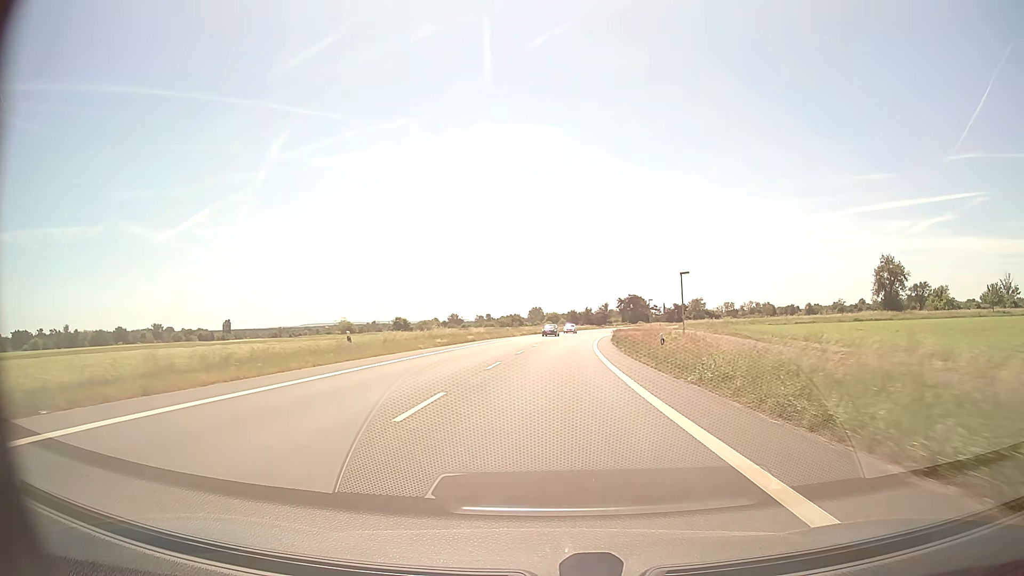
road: primary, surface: asphalt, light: Day
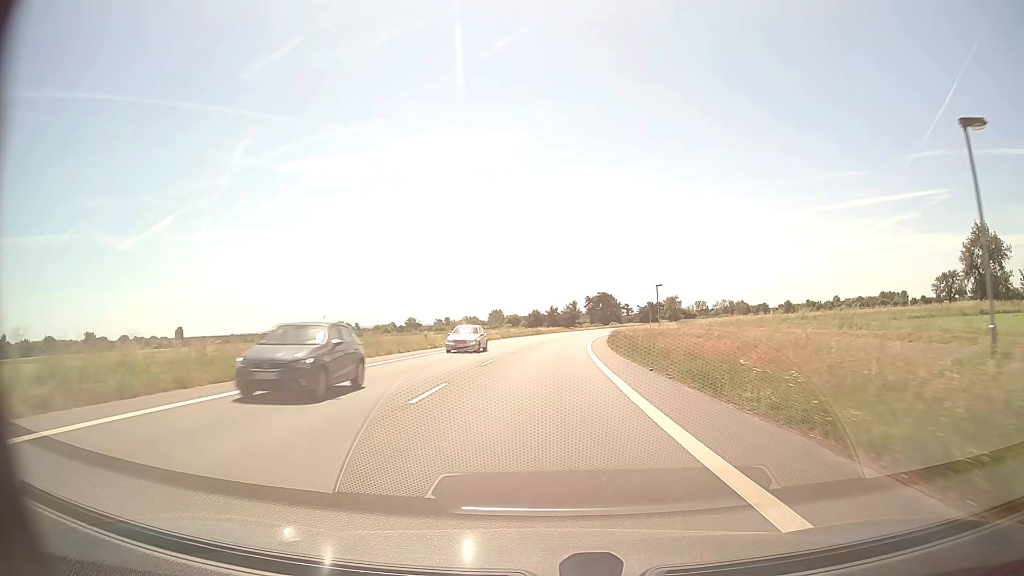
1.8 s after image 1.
(+1.0, +33.5) m; +3°
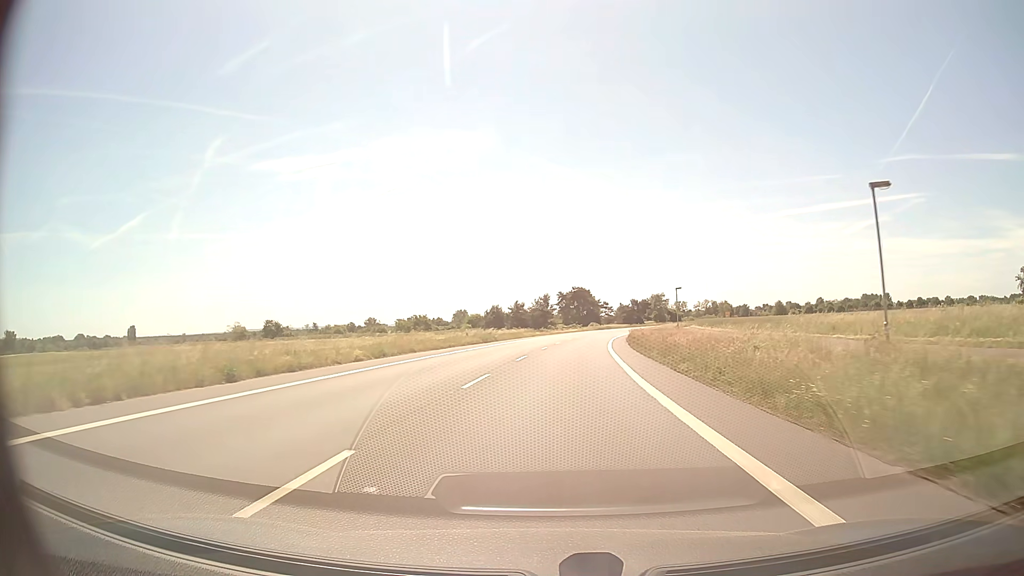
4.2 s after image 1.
(+1.0, +44.7) m; +3°
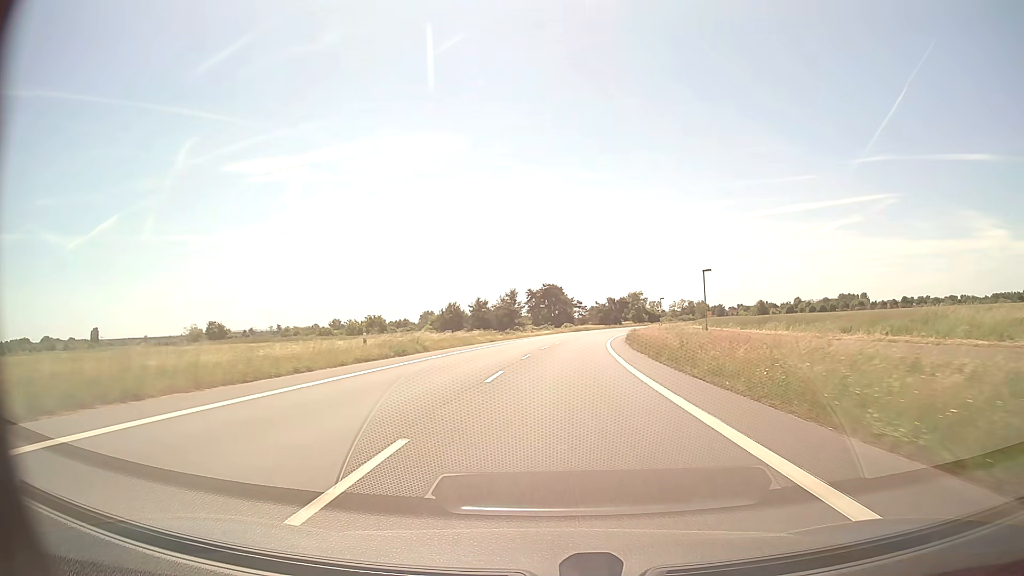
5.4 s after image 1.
(+0.4, +22.3) m; +2°
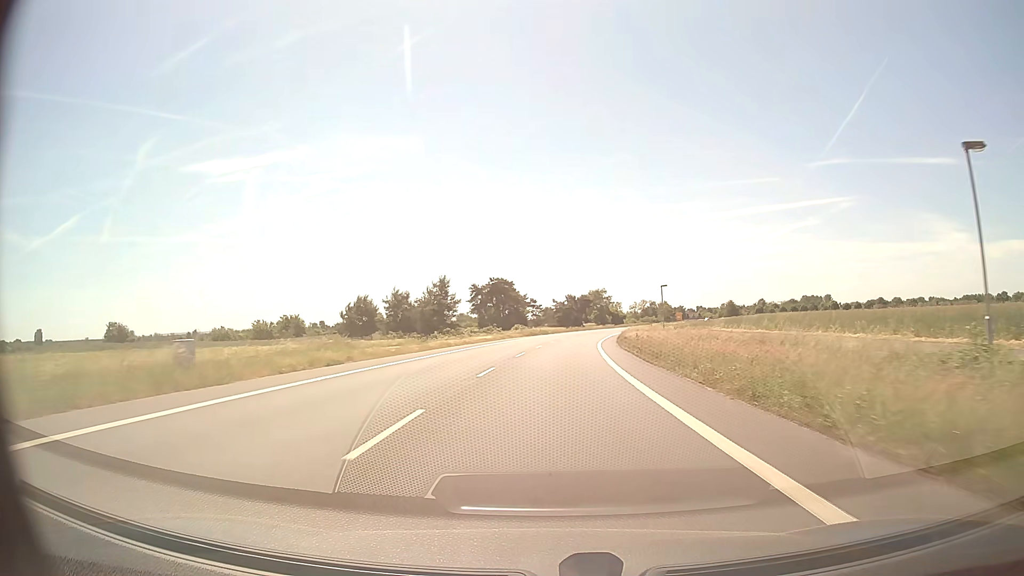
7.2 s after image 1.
(+1.4, +33.5) m; +4°
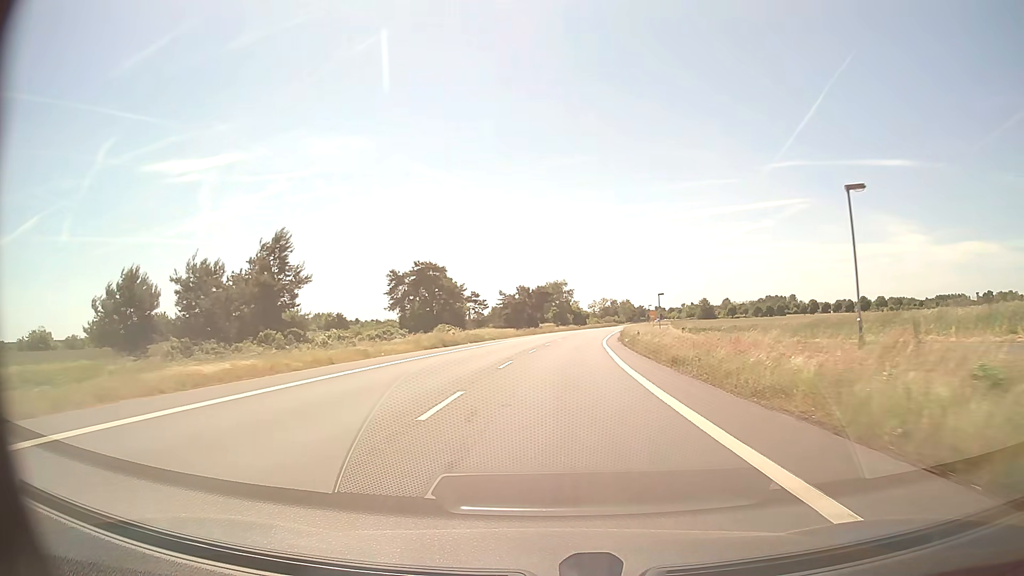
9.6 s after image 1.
(+1.5, +45.1) m; +4°
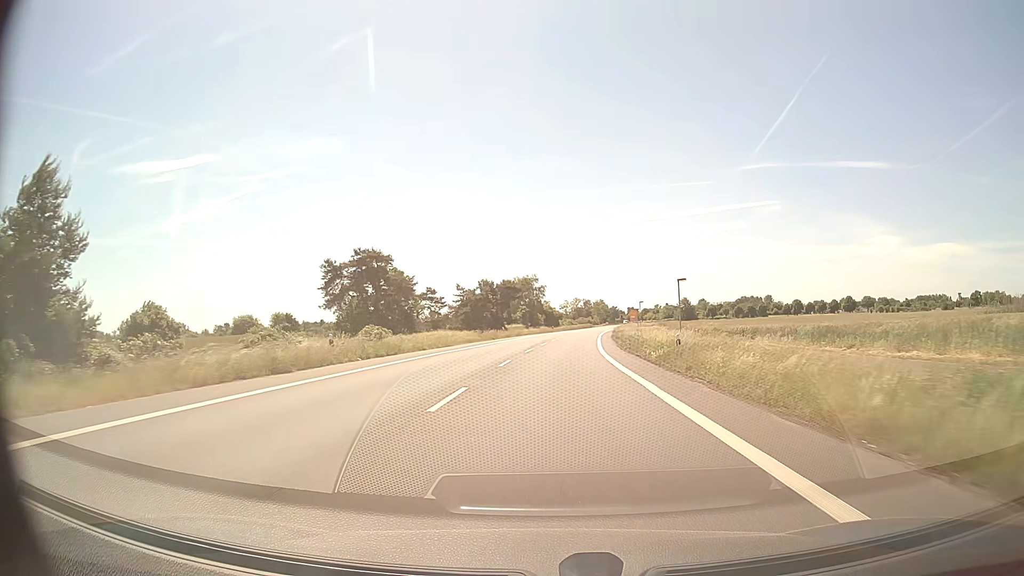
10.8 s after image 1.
(+0.5, +22.8) m; +2°
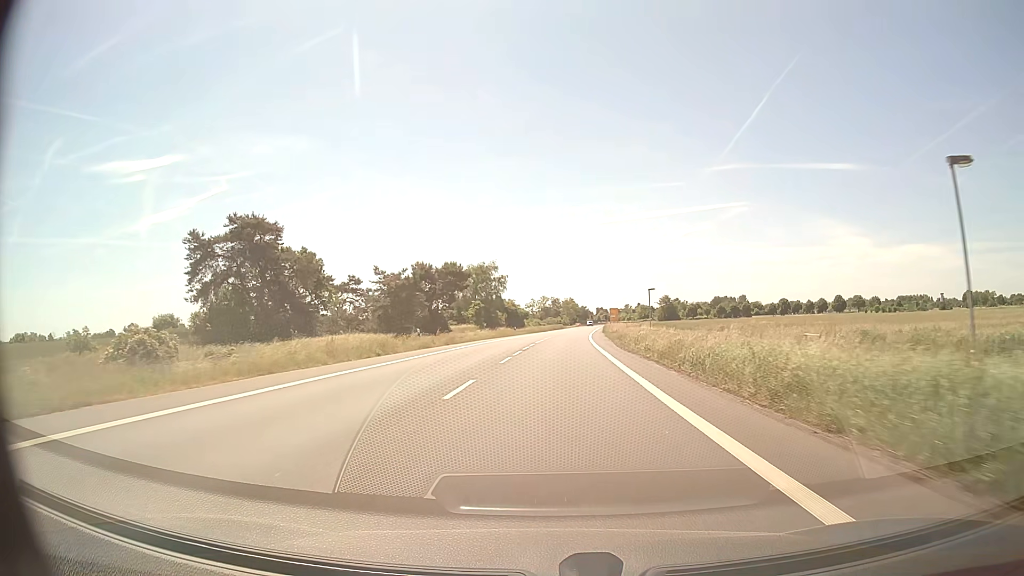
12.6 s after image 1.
(+1.0, +34.3) m; +3°
(0, +10) (0, +20) (0, +30) (+1, +40) (+1, +50) (+2, +60) (+3, +70) (+3, +80) (+4, +90) (+5, +100) m
